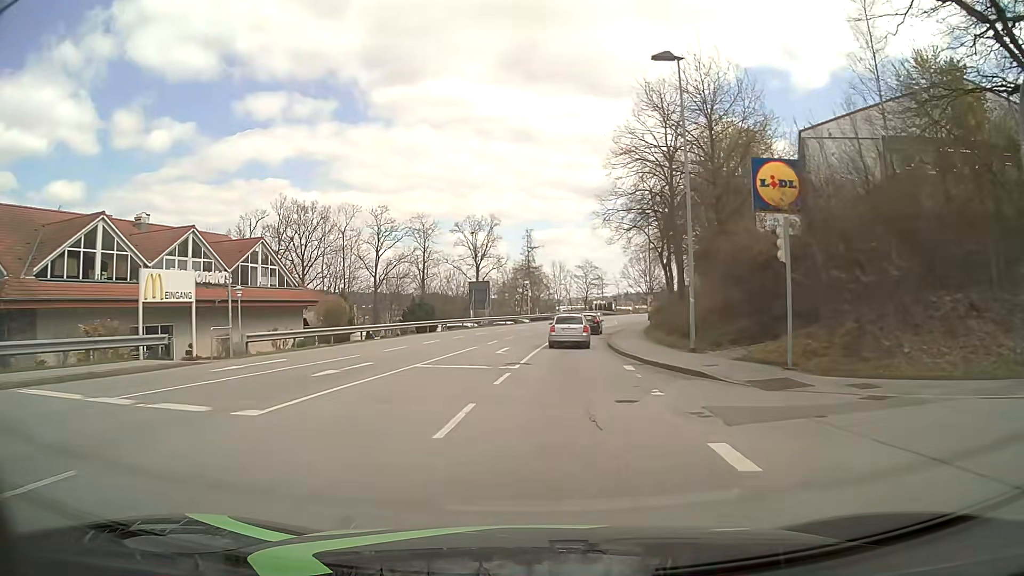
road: tertiary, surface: asphalt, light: Day
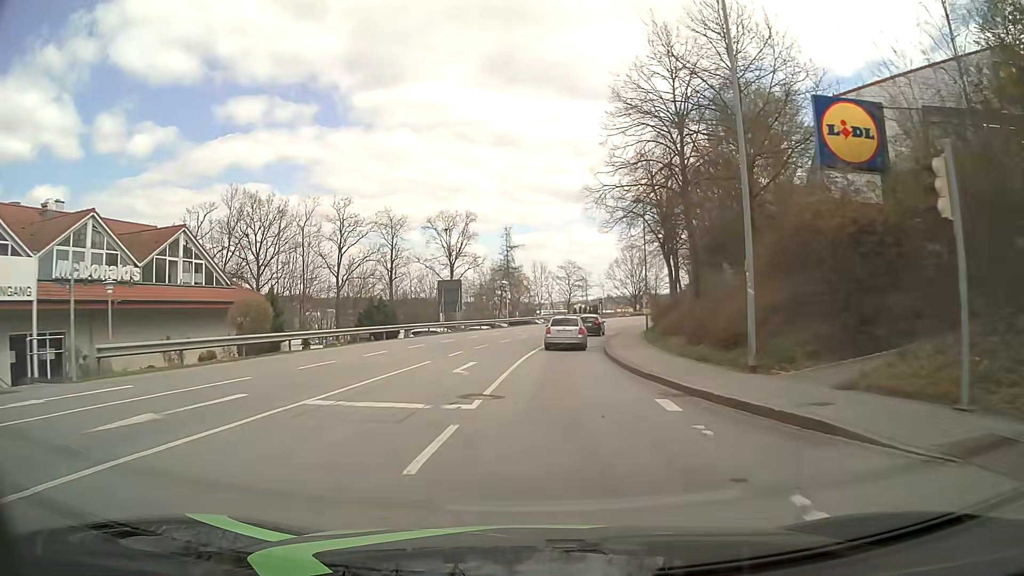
(+0.1, +7.8) m; +2°
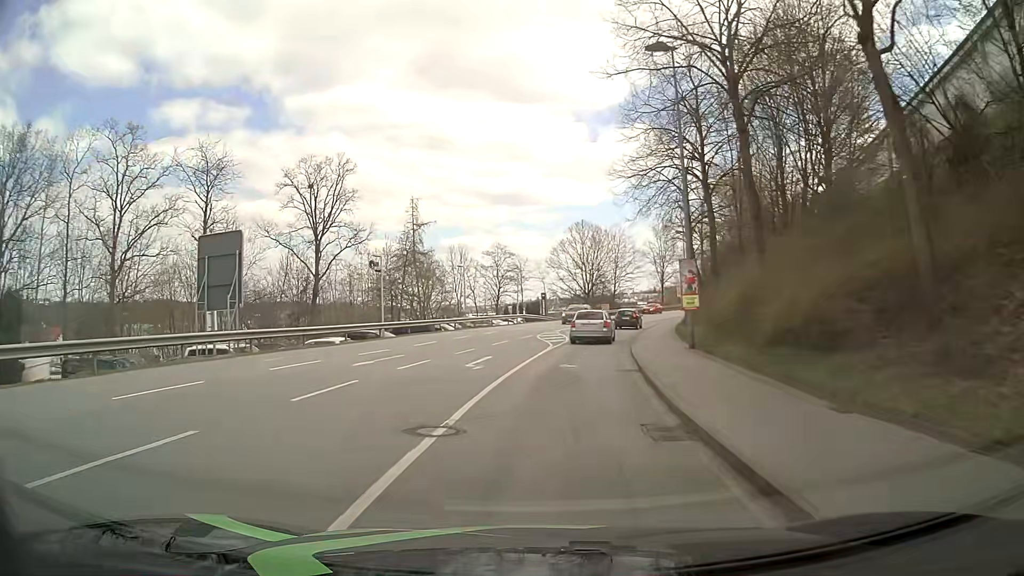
(+1.3, +31.4) m; +6°
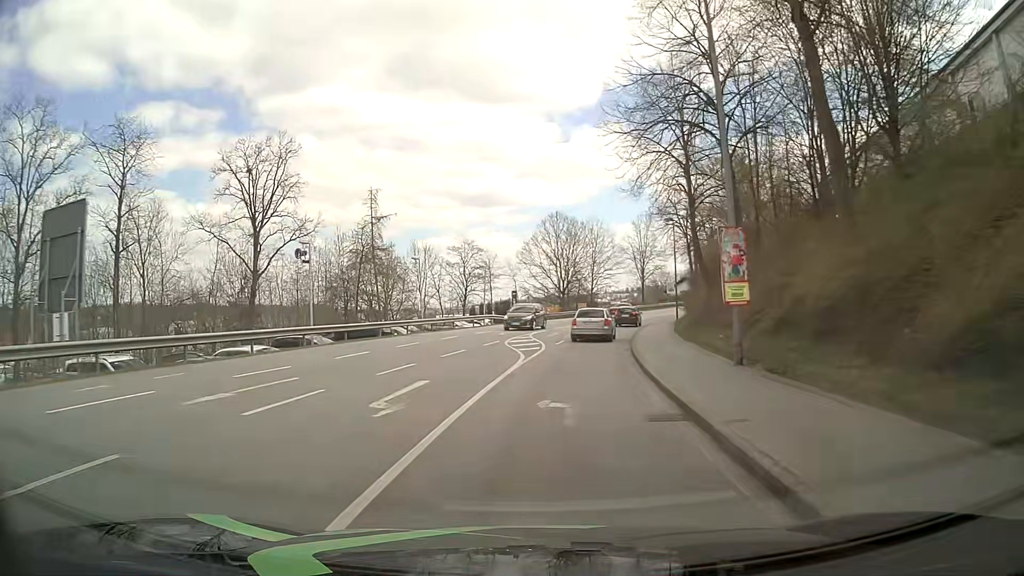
(+0.1, +7.5) m; +2°
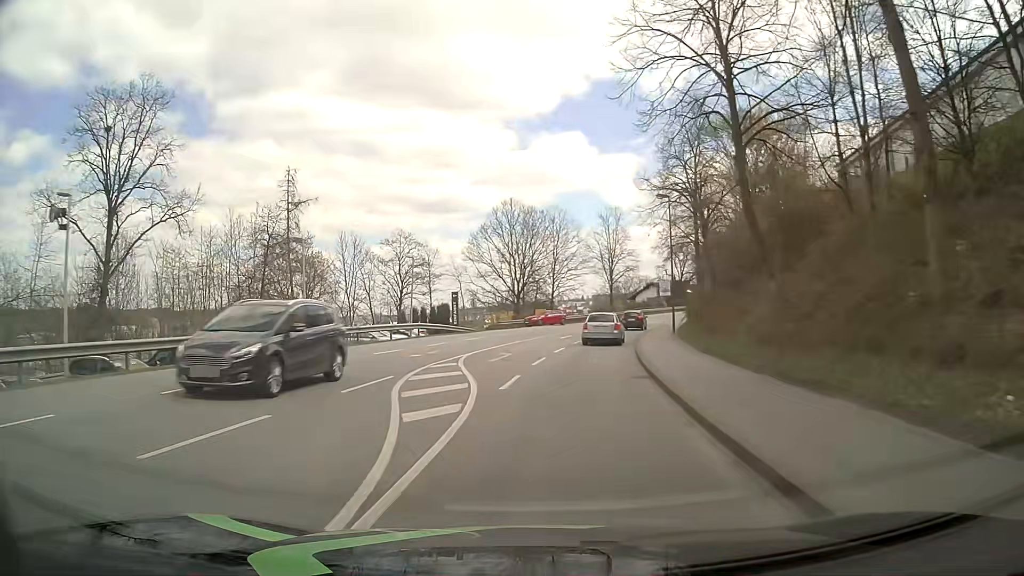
(+0.5, +14.1) m; +4°
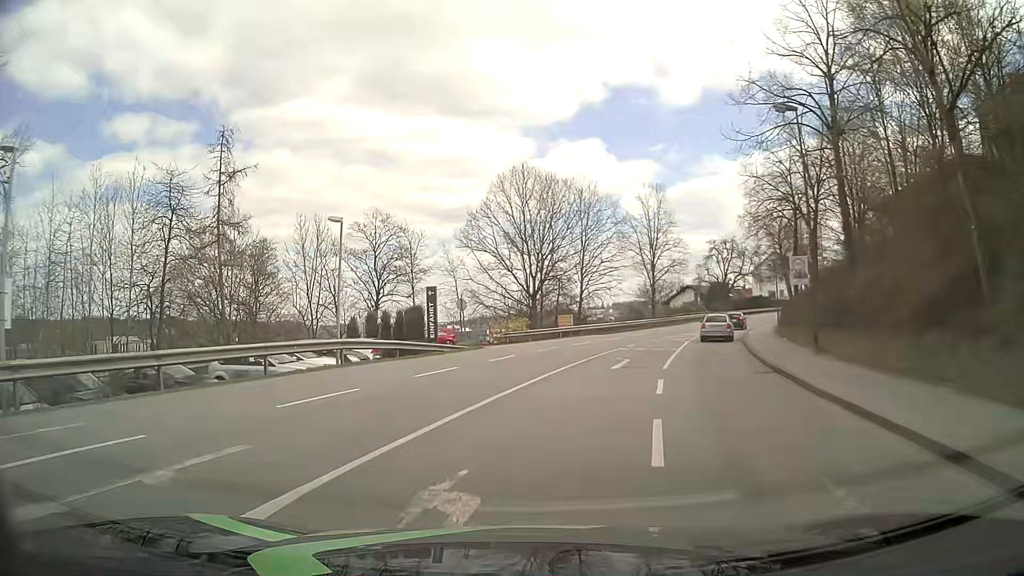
(-0.3, +18.0) m; -2°
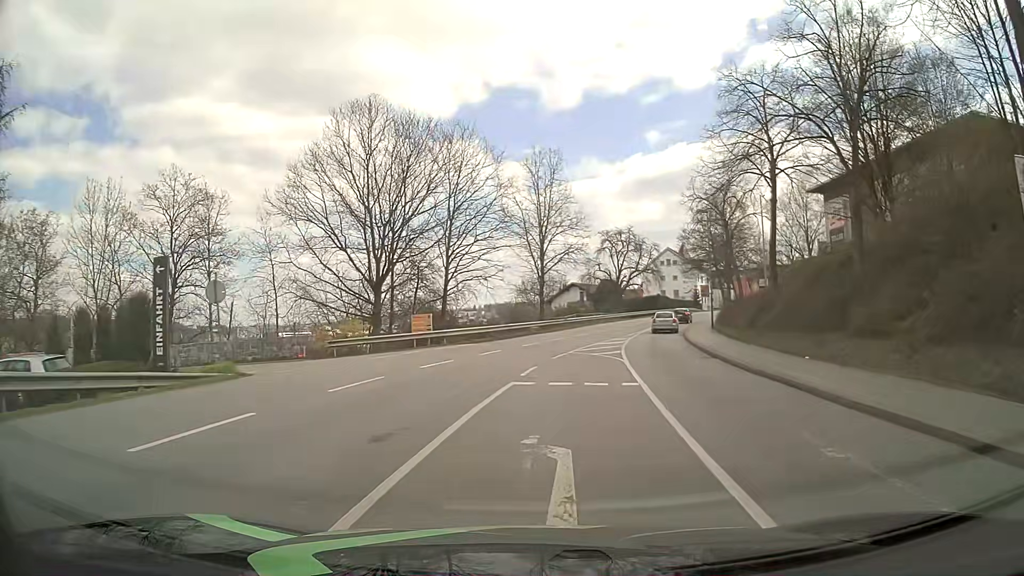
(+1.3, +14.9) m; +11°
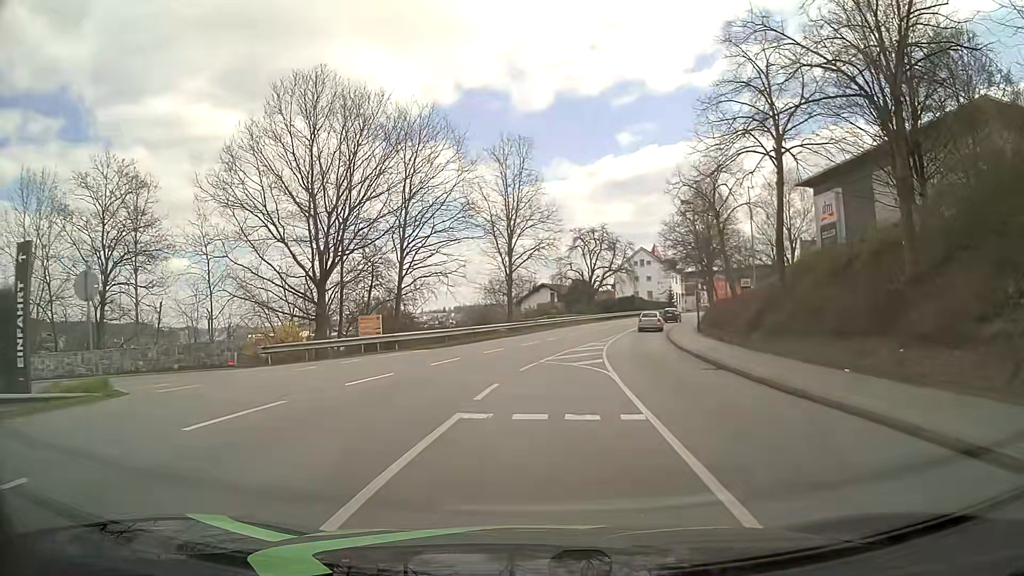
(+0.1, +4.3) m; +2°
